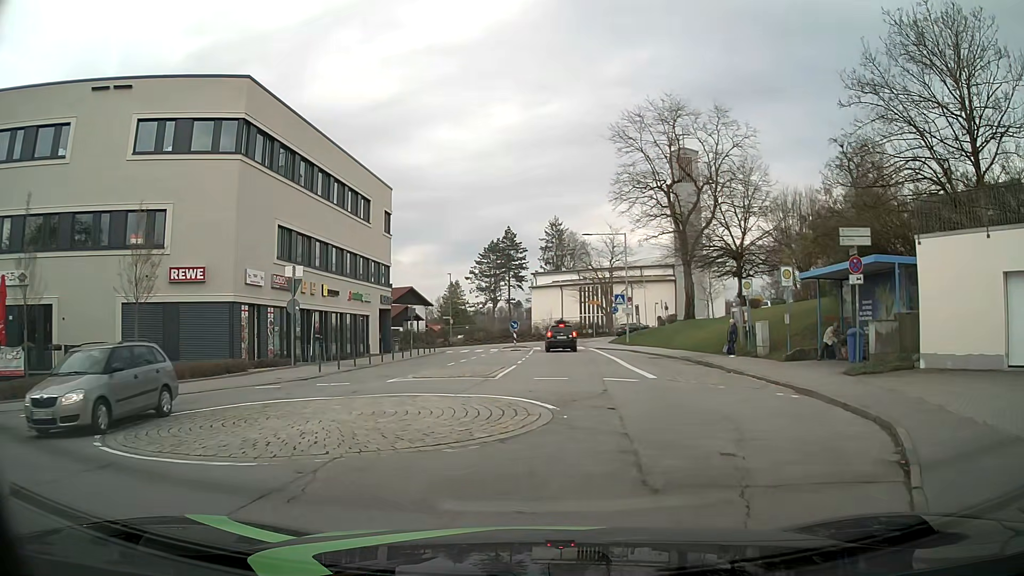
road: unclassified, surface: asphalt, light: Day
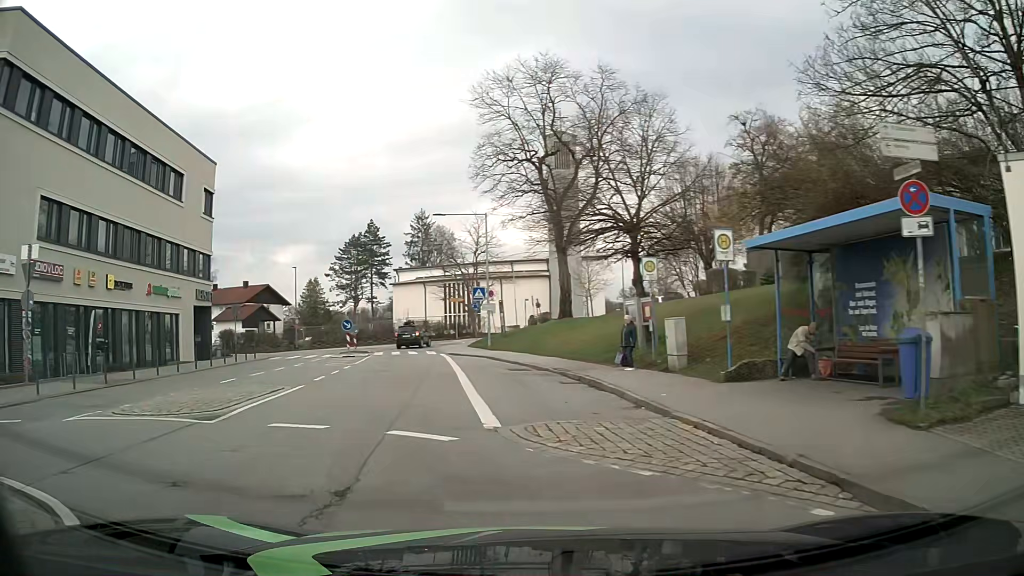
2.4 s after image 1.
(+1.5, +9.0) m; +9°
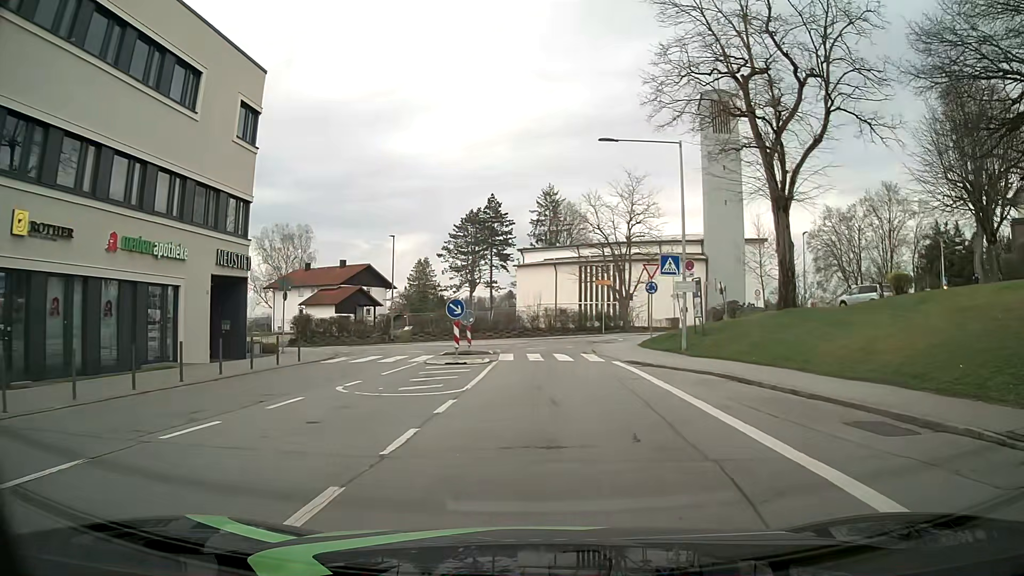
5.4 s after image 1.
(-3.5, +14.8) m; -8°
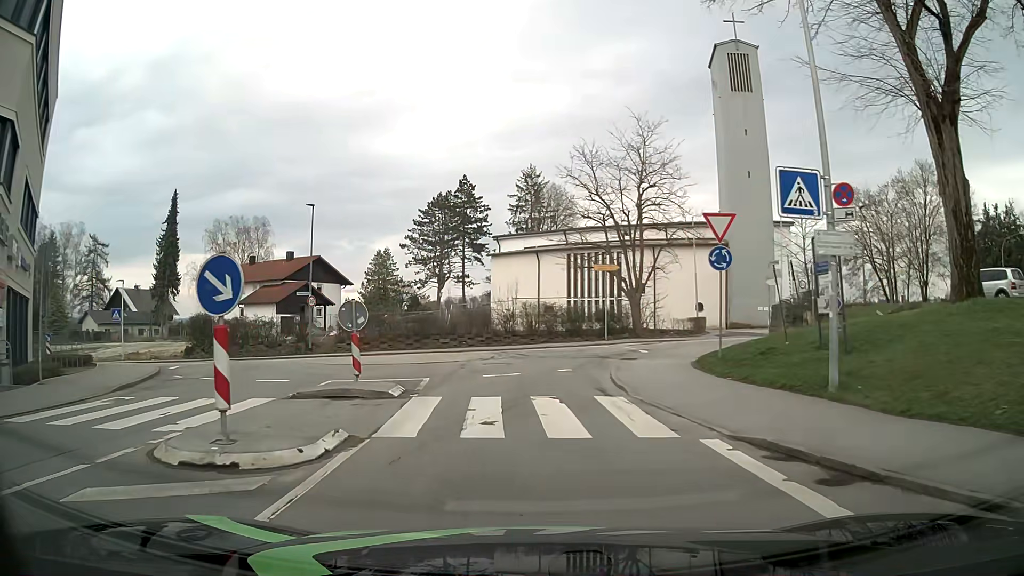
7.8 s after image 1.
(+0.1, +14.6) m; -1°
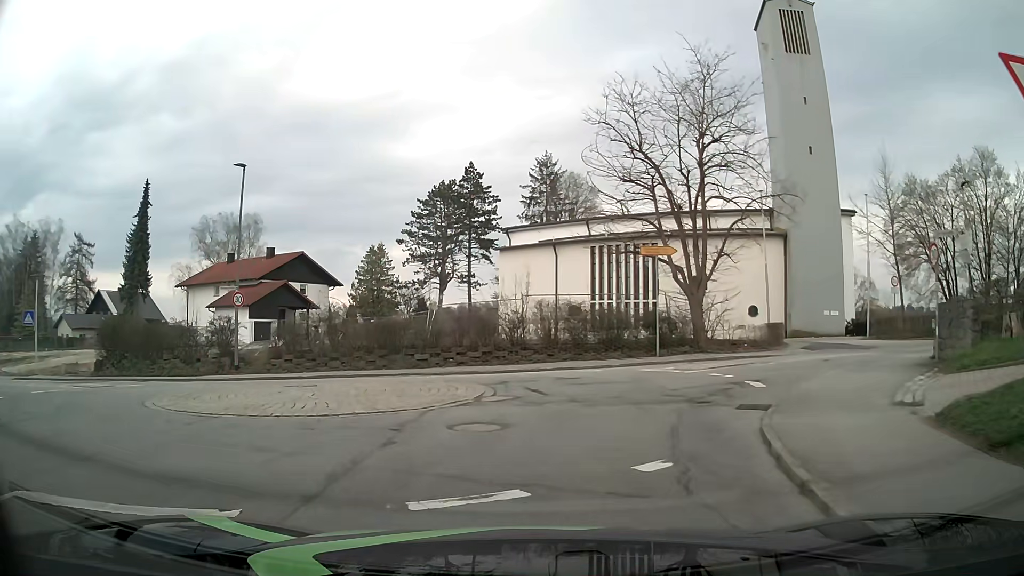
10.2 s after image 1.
(0.0, +10.8) m; 0°
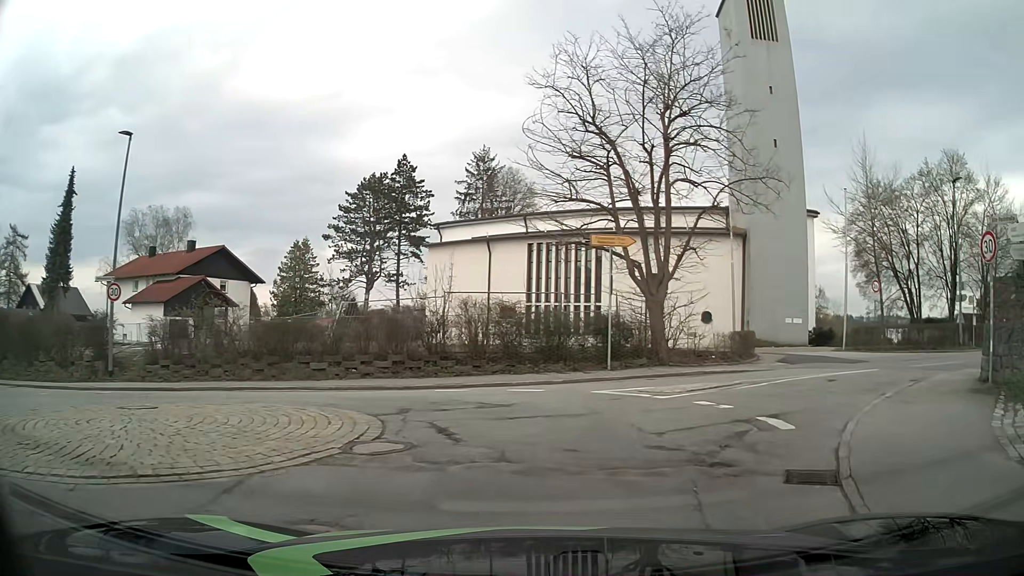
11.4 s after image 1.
(+0.1, +4.6) m; +7°
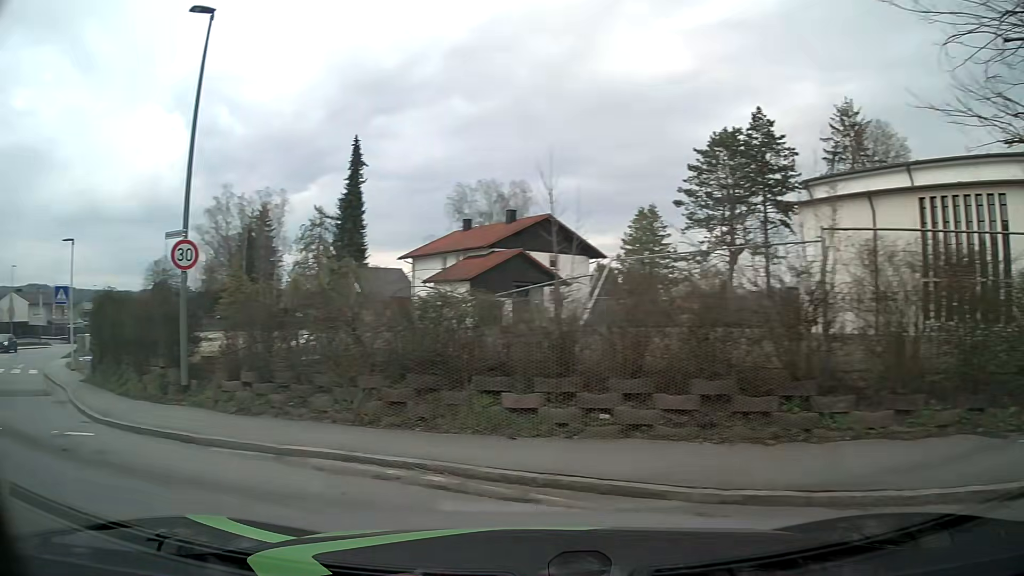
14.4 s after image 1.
(-0.9, +11.8) m; -34°
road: tertiary
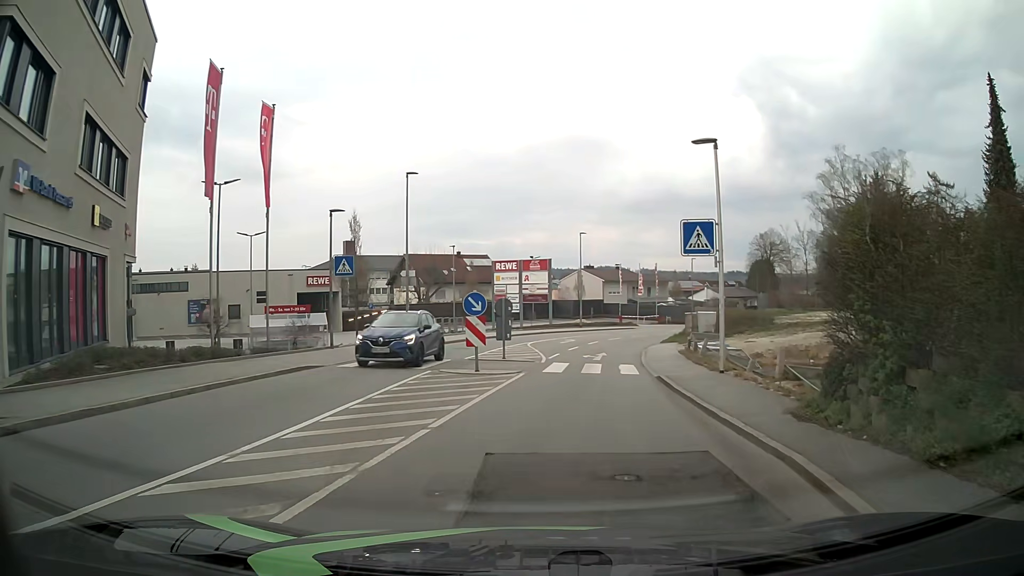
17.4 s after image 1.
(-8.4, +10.0) m; -52°
(+1, +10) (+2, +20) (+3, +30) (+6, +39) (+9, +49) (+14, +58) (+20, +66) (+25, +74) (+31, +83) (+36, +91) m
